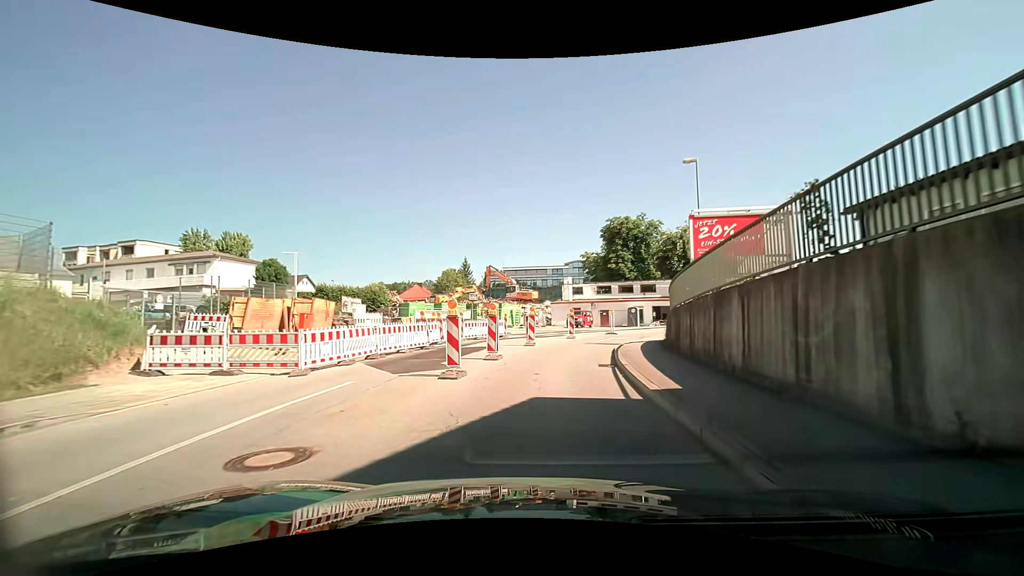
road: tertiary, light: Day
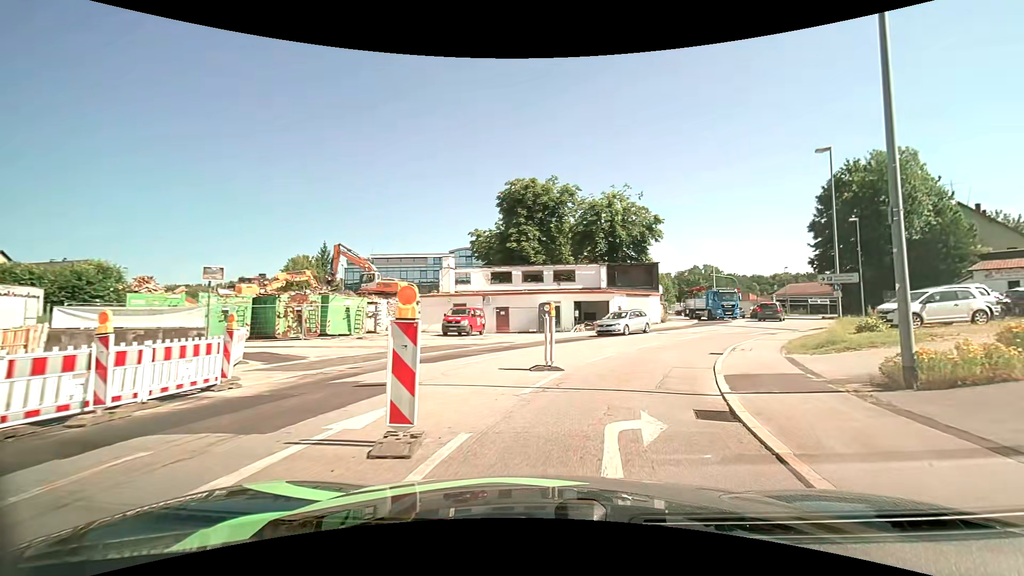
(+1.8, +22.1) m; +14°
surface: asphalt
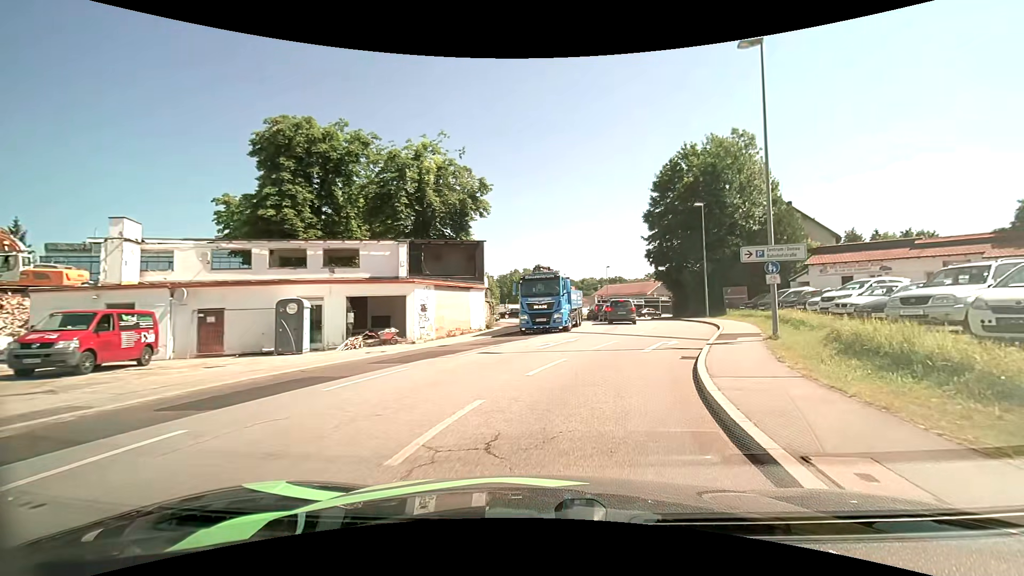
(+2.7, +15.2) m; +20°
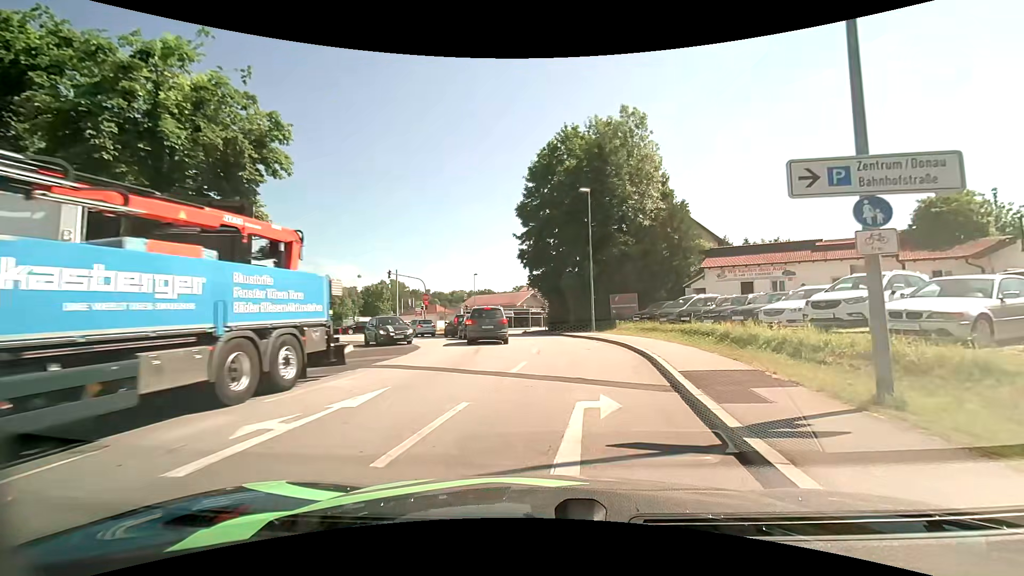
(+1.4, +11.7) m; +14°
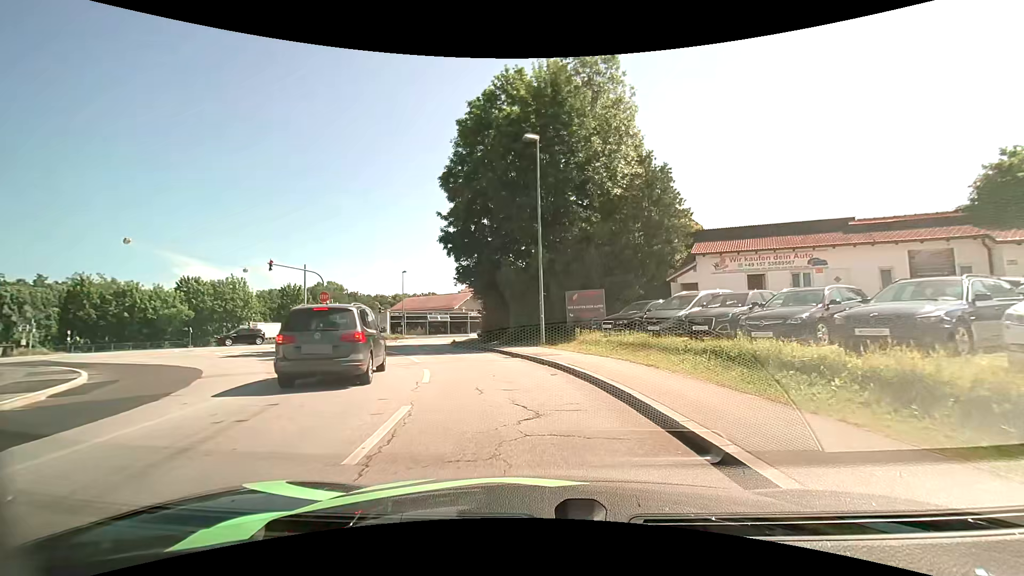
(+1.0, +11.6) m; +6°
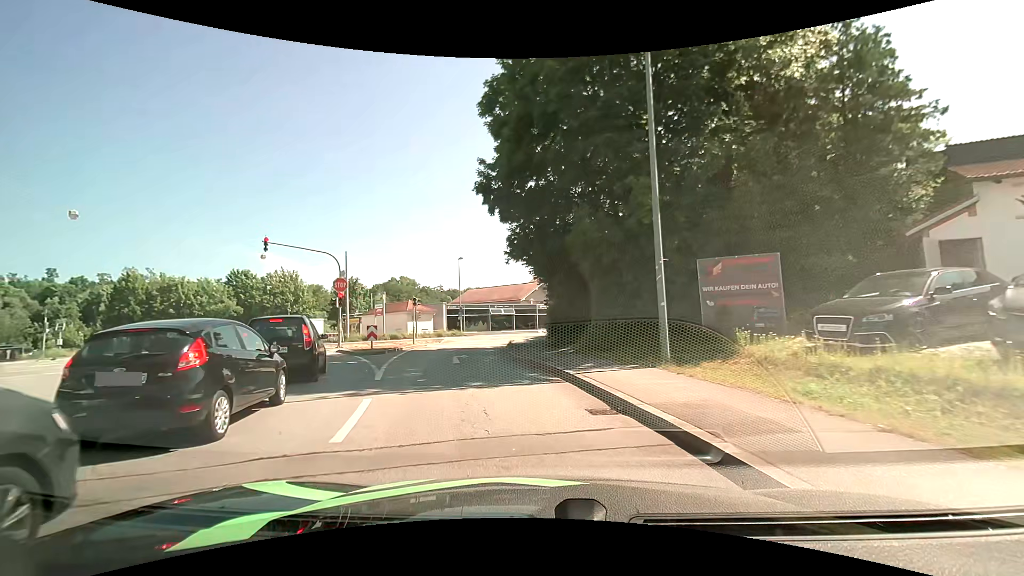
(-0.5, +11.5) m; -7°
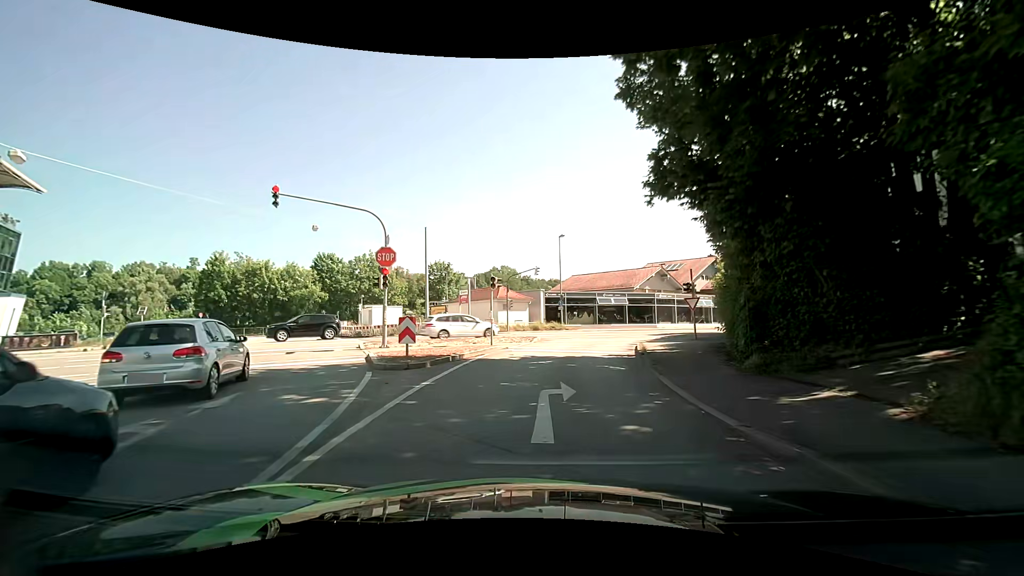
(-1.3, +11.0) m; -12°
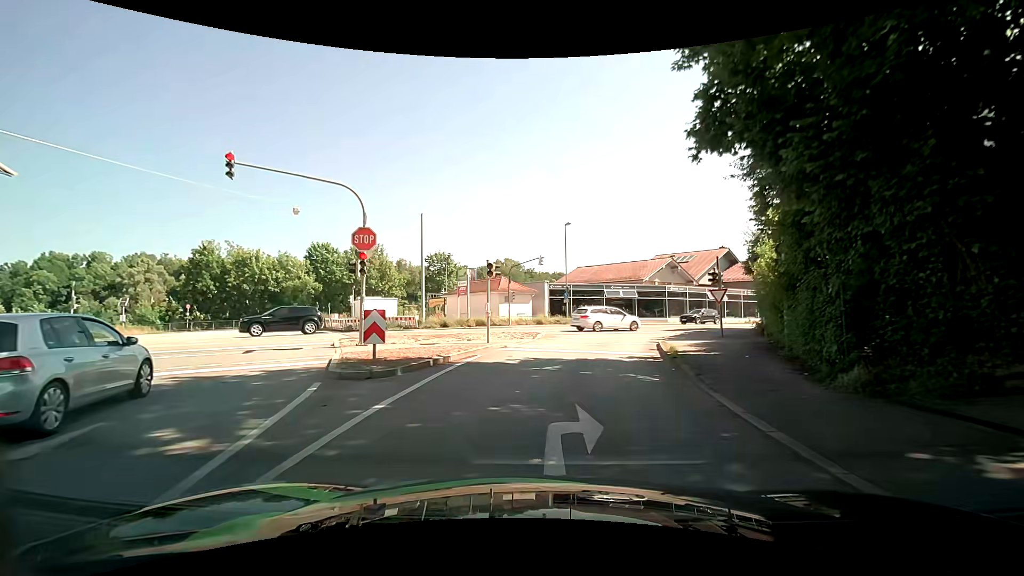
(0.0, +3.1) m; -1°
